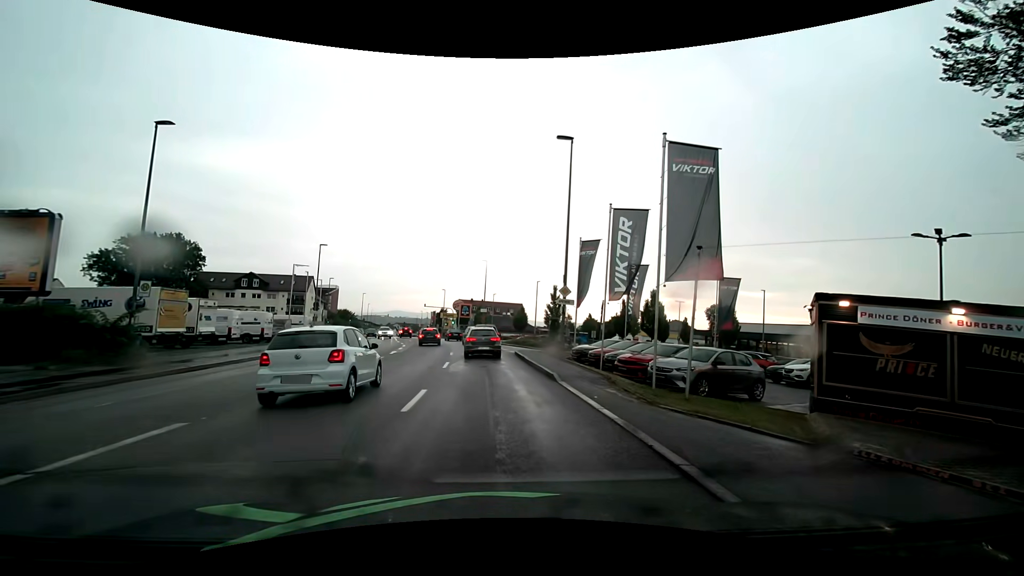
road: tertiary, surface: asphalt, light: Day
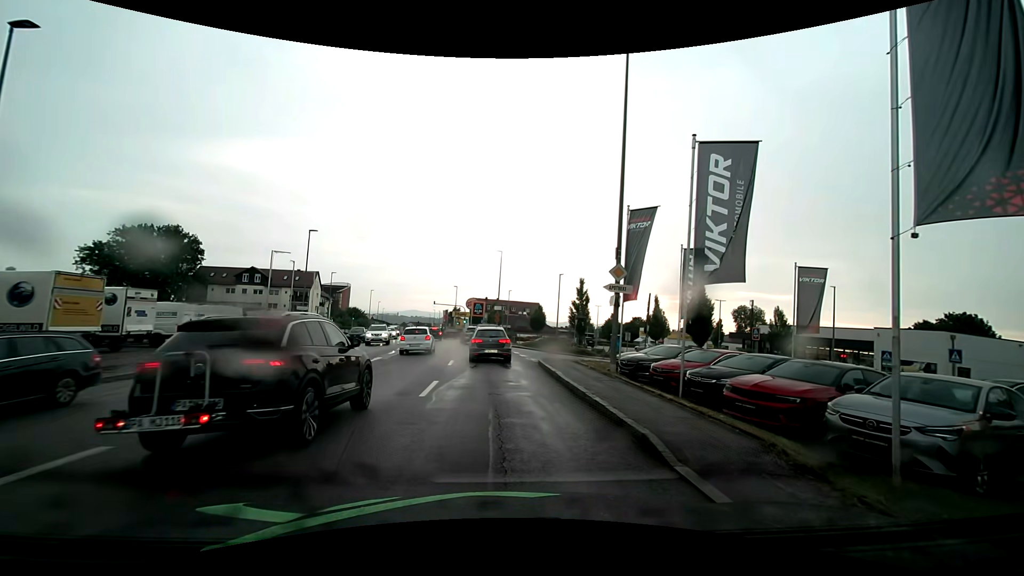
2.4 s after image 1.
(-0.1, +7.7) m; -3°
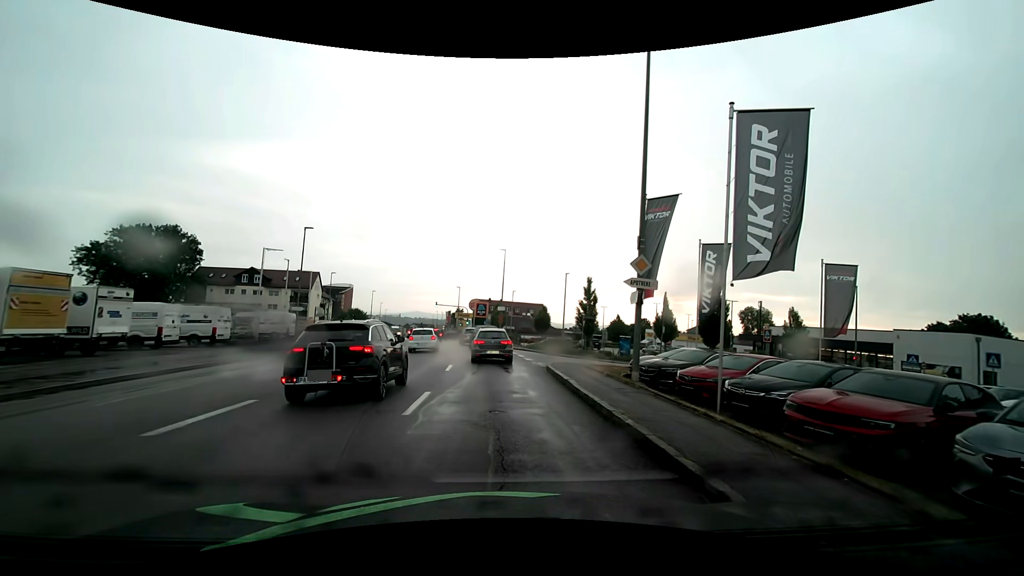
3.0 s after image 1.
(0.0, +2.1) m; +1°
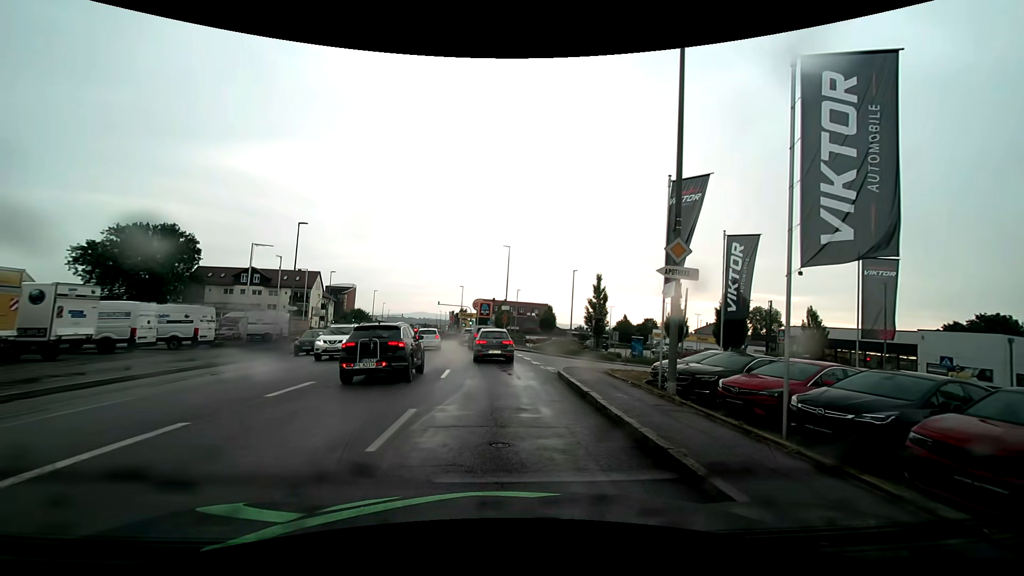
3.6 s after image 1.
(0.0, +2.4) m; -1°
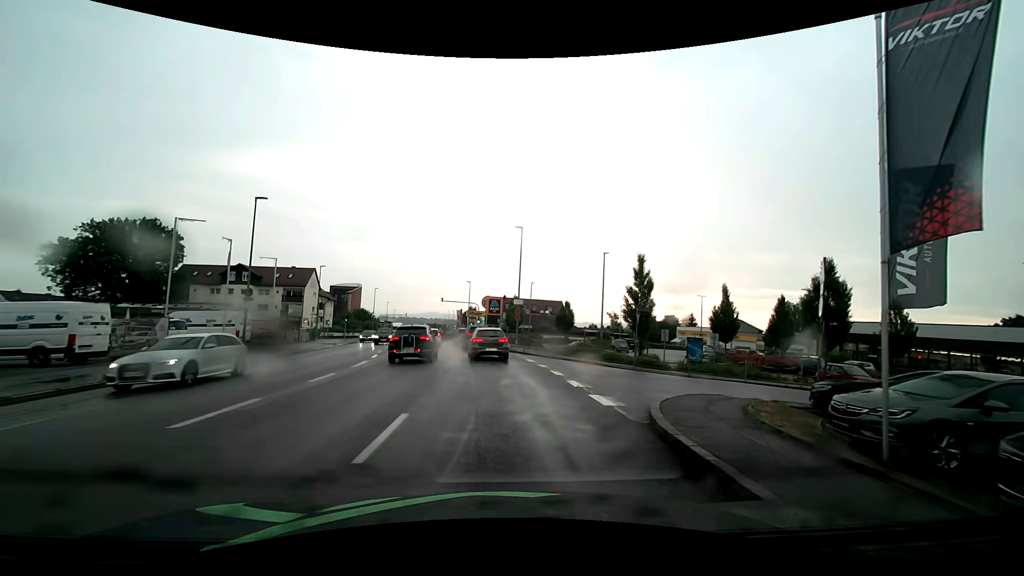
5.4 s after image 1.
(-0.1, +9.4) m; -1°
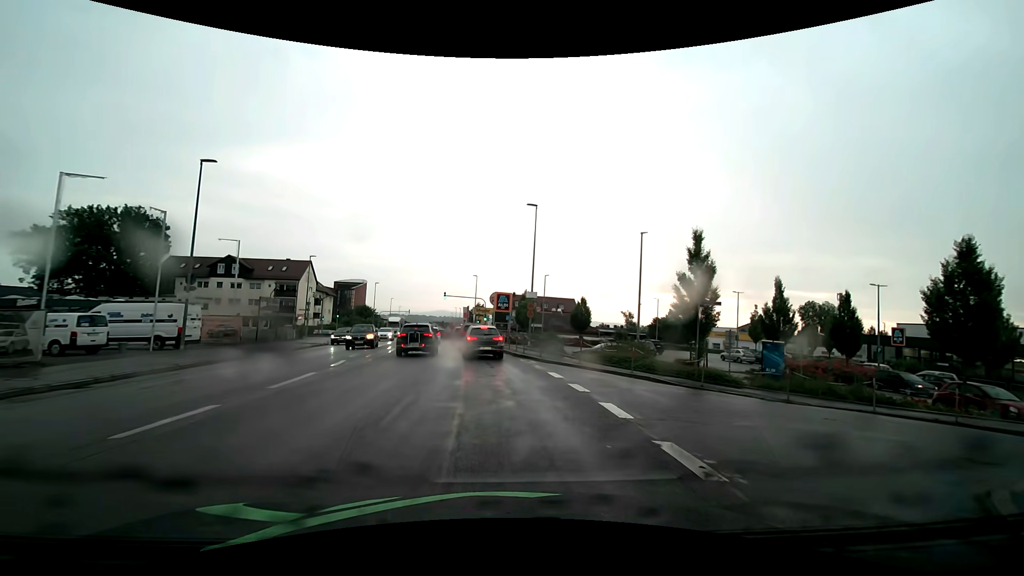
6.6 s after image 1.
(-0.1, +7.3) m; -1°
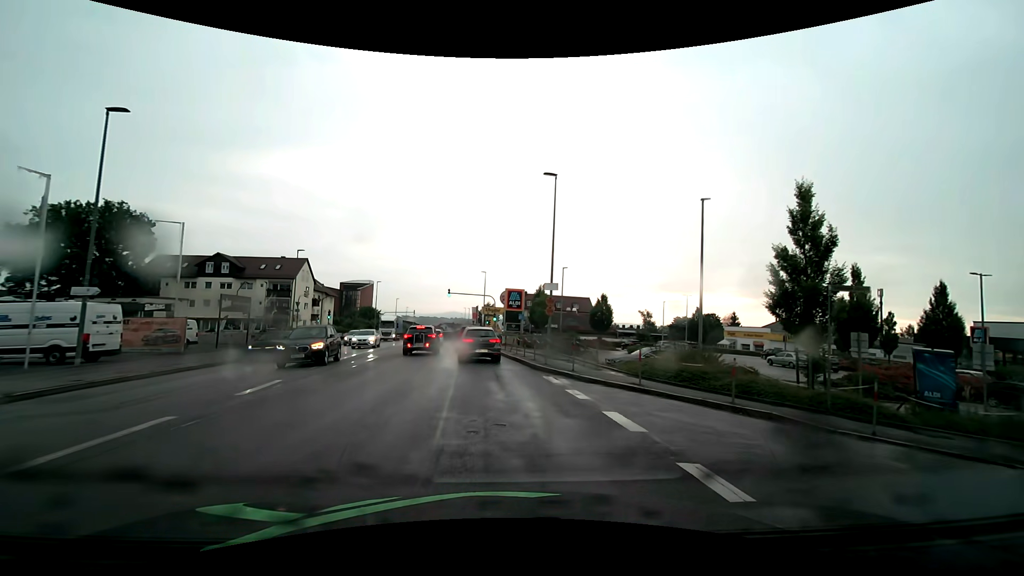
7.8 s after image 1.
(-0.1, +7.1) m; -2°
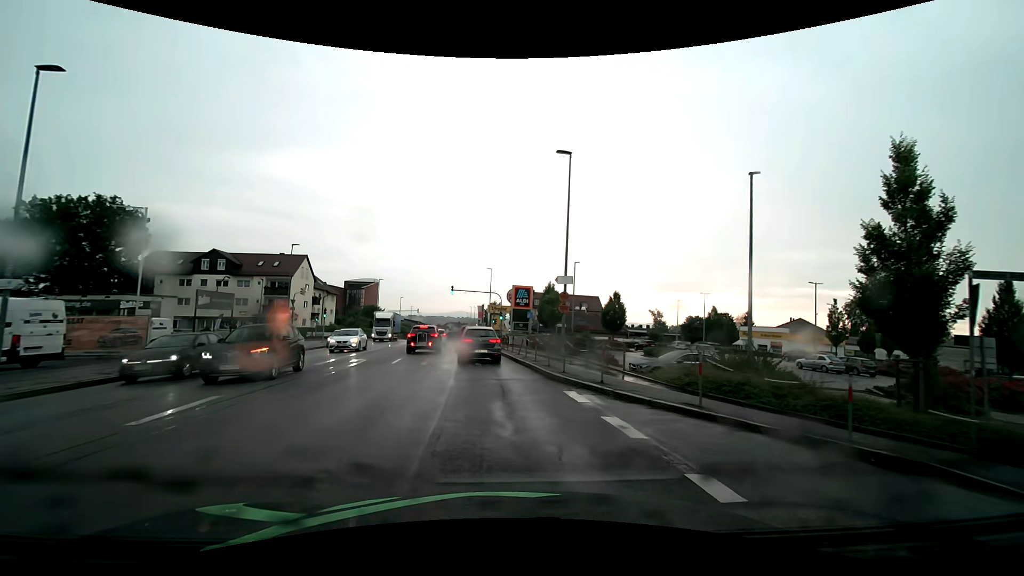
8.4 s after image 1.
(0.0, +3.4) m; -1°
(0, +10) (-1, +20) (-2, +30) (-3, +40) (-4, +50) (-5, +60) (-6, +70) (-7, +80) (-8, +90) (-9, +100) m
